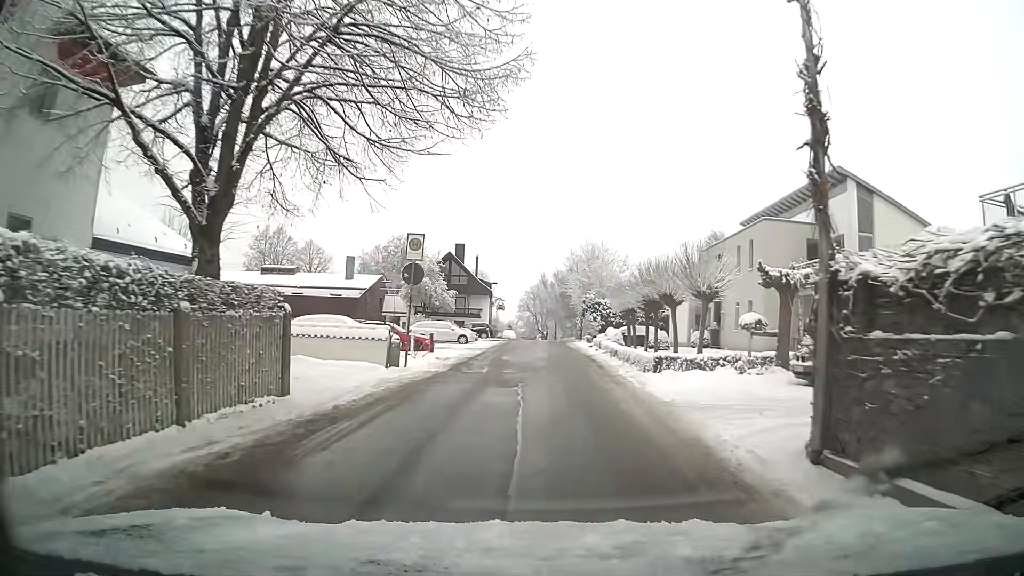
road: residential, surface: asphalt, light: Day
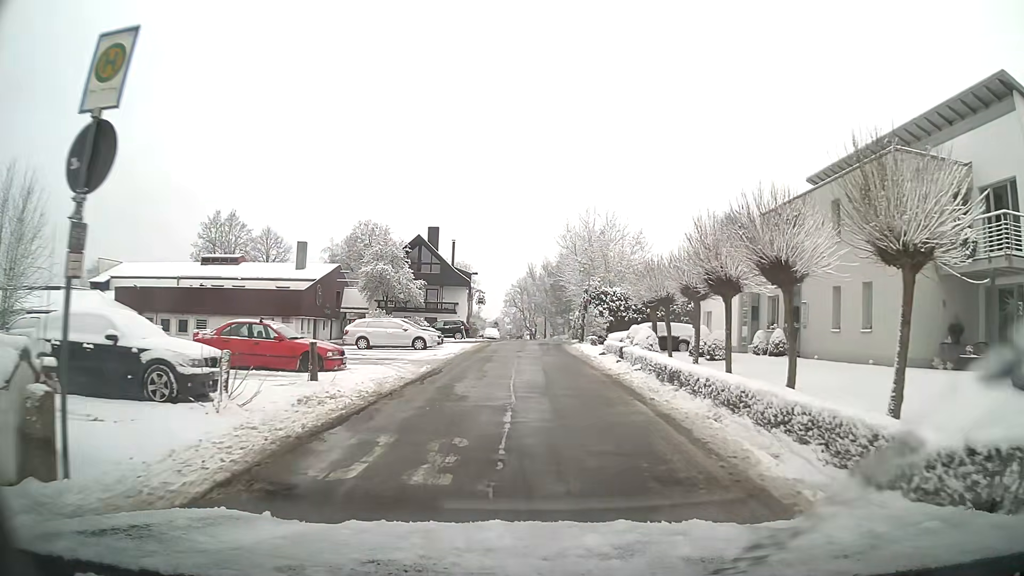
(+0.1, +13.5) m; +2°
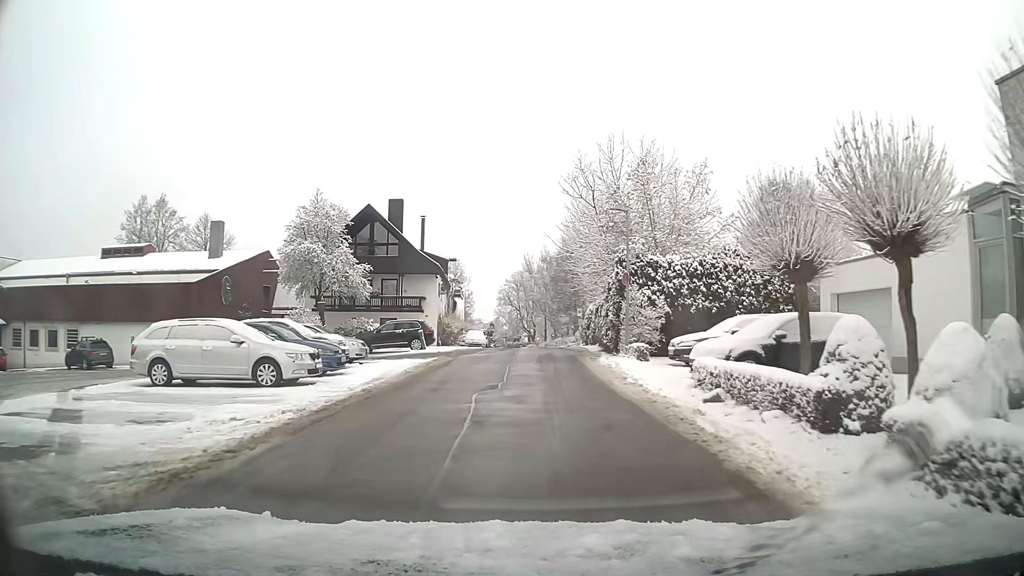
(+0.1, +18.6) m; 0°
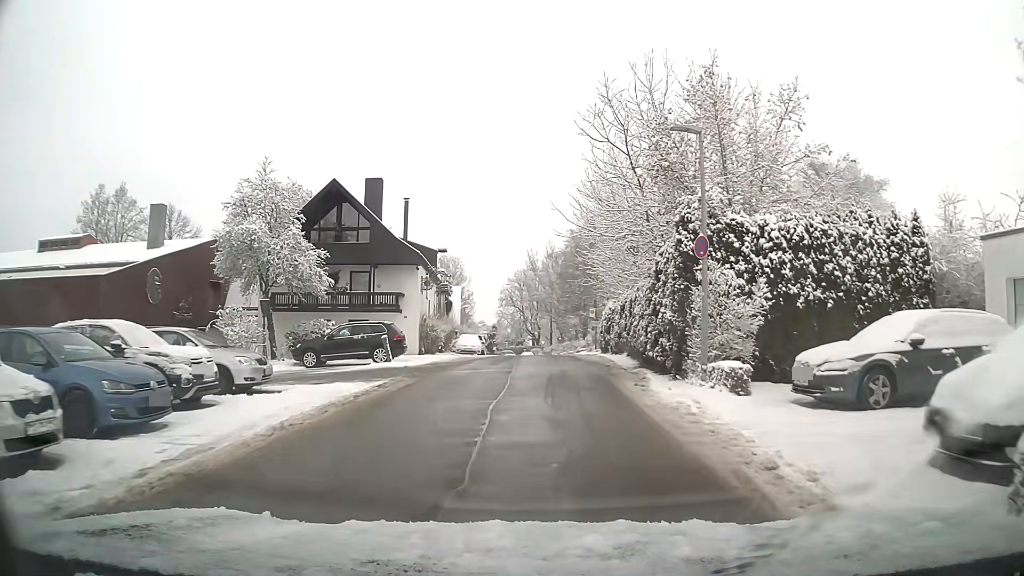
(0.0, +9.5) m; 0°
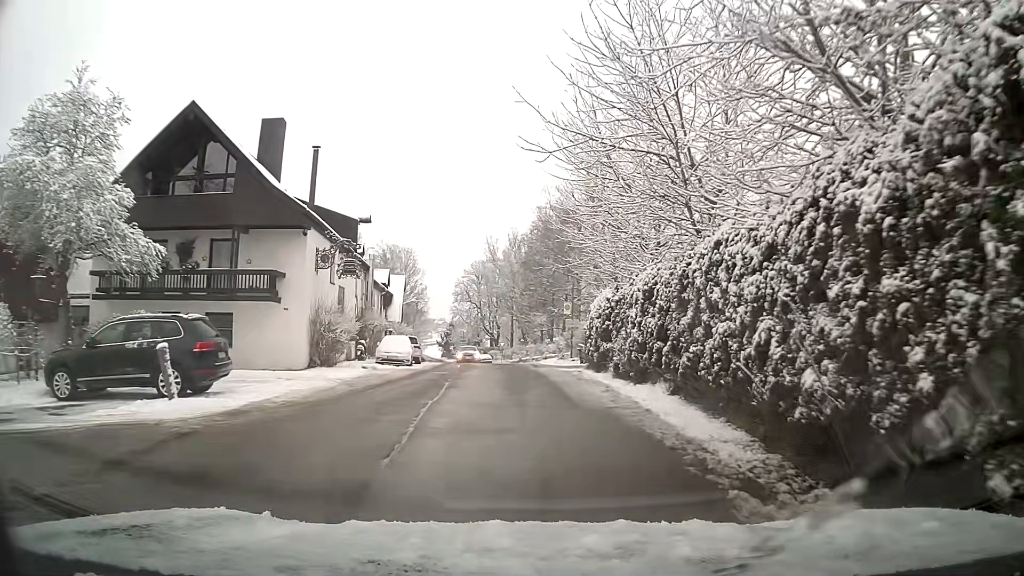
(+0.3, +14.1) m; +3°
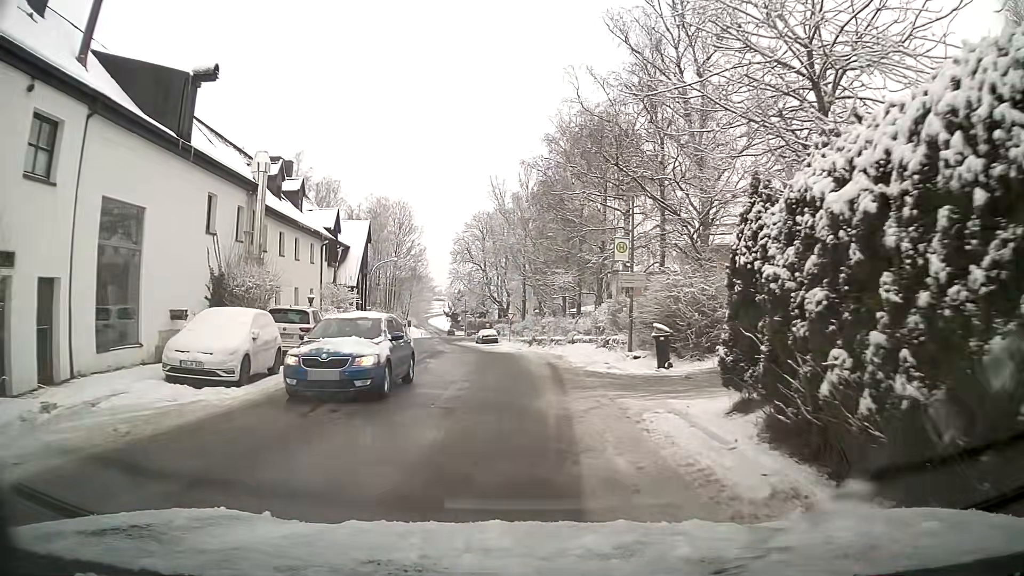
(-0.1, +20.6) m; -2°
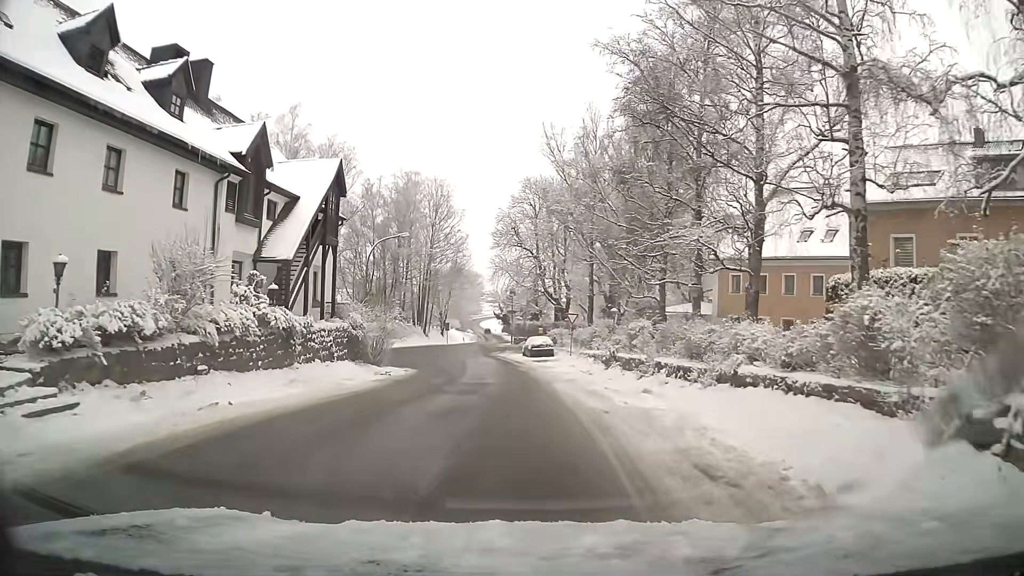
(-0.8, +20.0) m; -5°
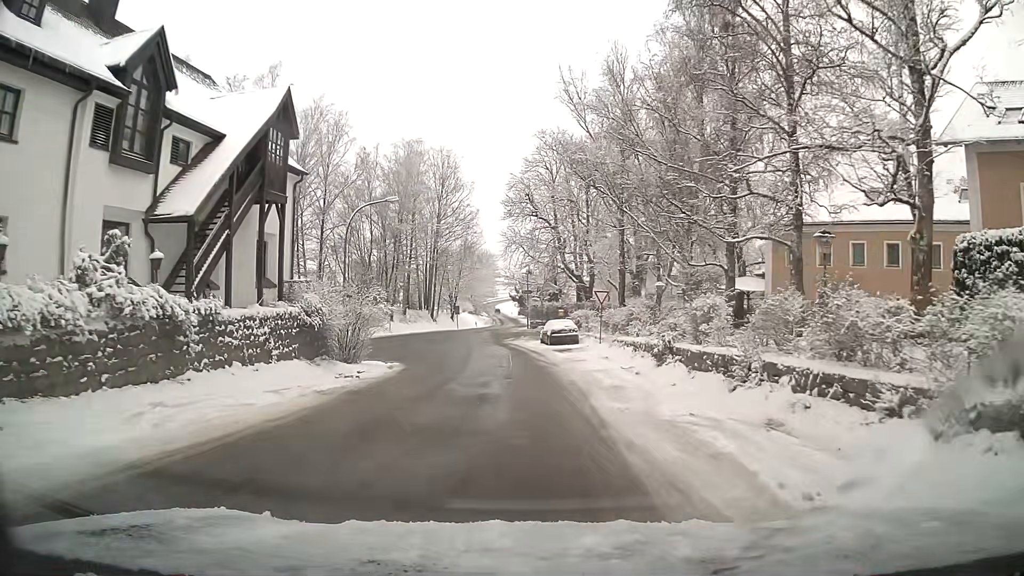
(-0.1, +8.4) m; -2°
(0, +10) (0, +20) (-1, +30) (-2, +40) (-4, +50) (-5, +60) (-4, +70) (-3, +80) (-2, +90) (-2, +100) m
